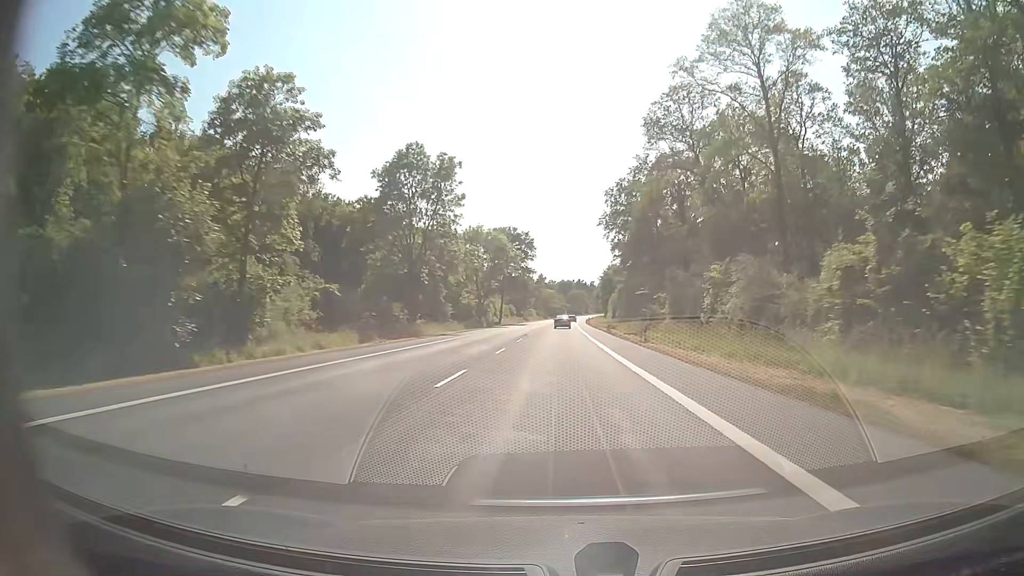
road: secondary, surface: asphalt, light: Day
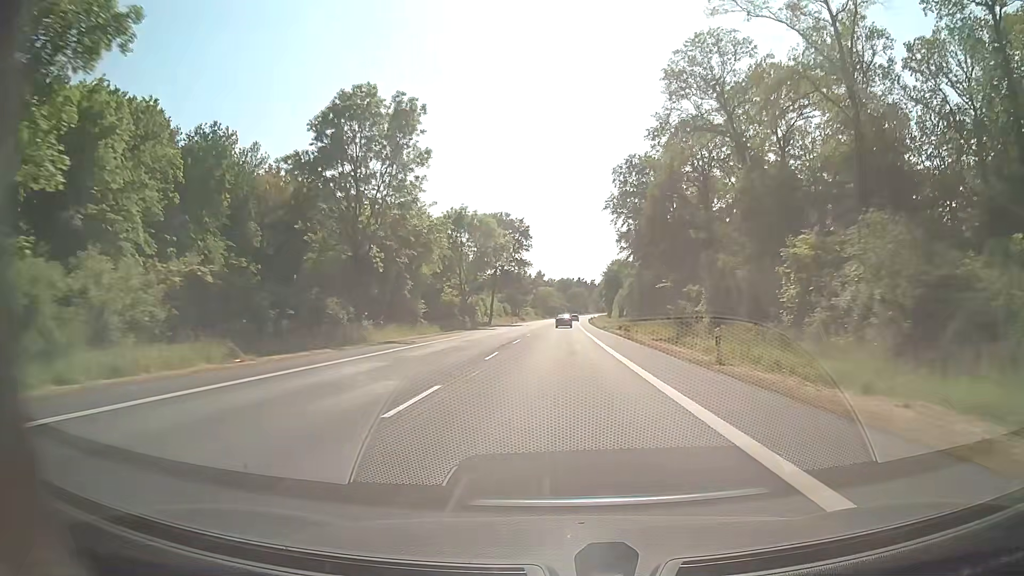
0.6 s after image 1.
(0.0, +15.8) m; 0°
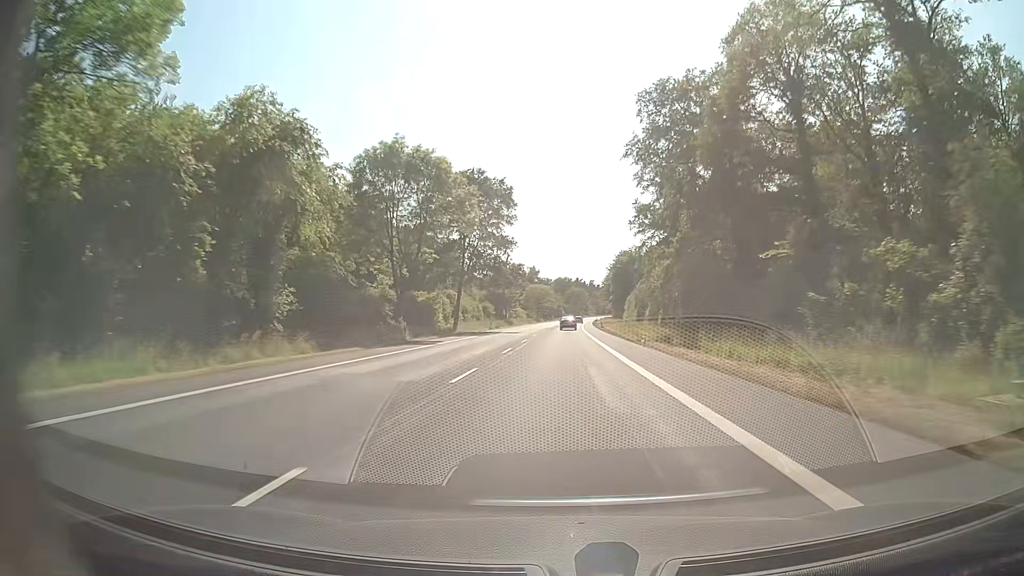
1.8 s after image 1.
(+0.1, +31.6) m; 0°
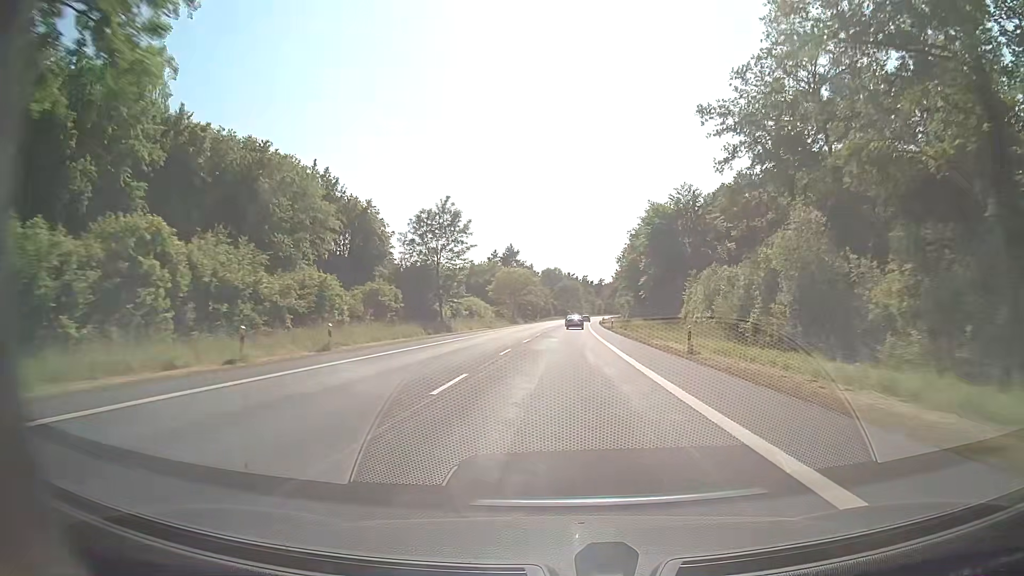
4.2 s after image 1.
(+0.5, +63.1) m; +1°
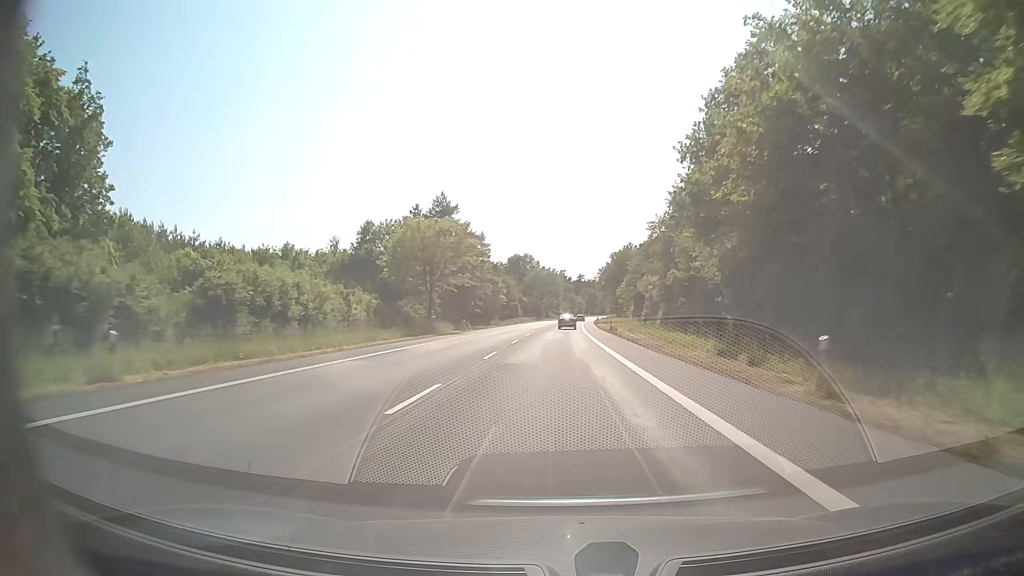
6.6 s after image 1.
(+1.0, +63.1) m; +2°
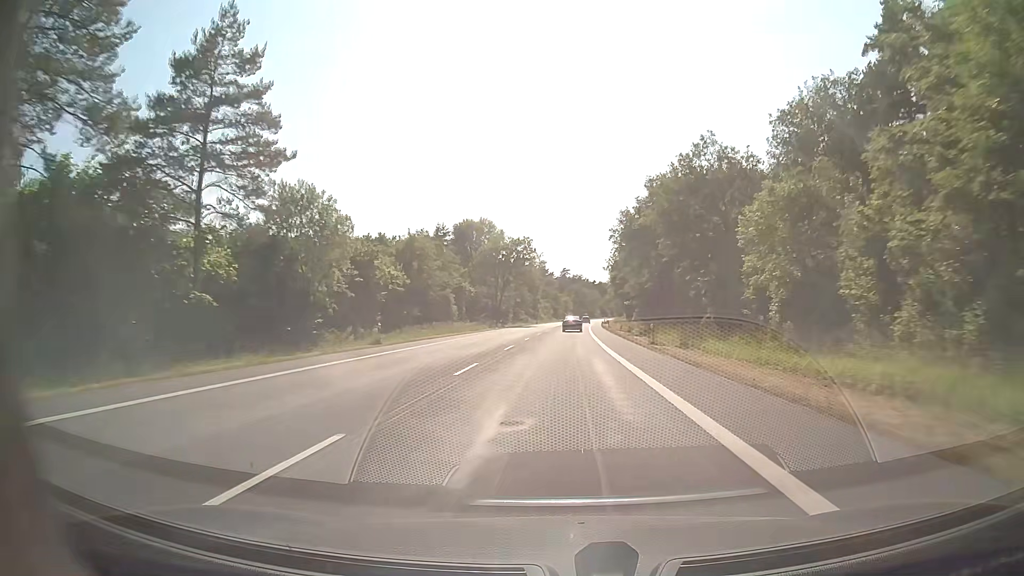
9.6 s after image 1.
(+1.1, +78.9) m; +2°
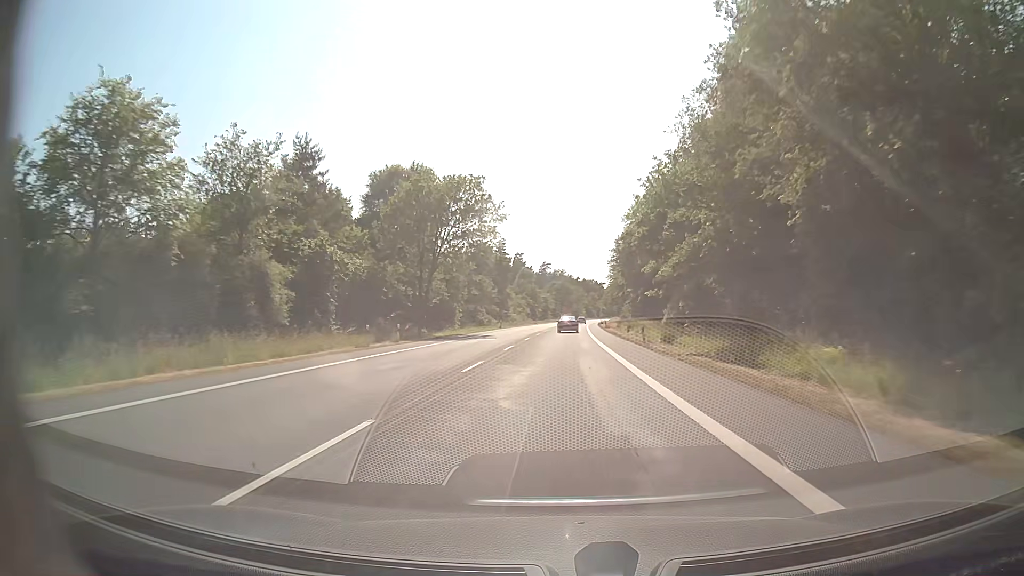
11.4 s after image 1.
(+0.6, +47.4) m; +1°
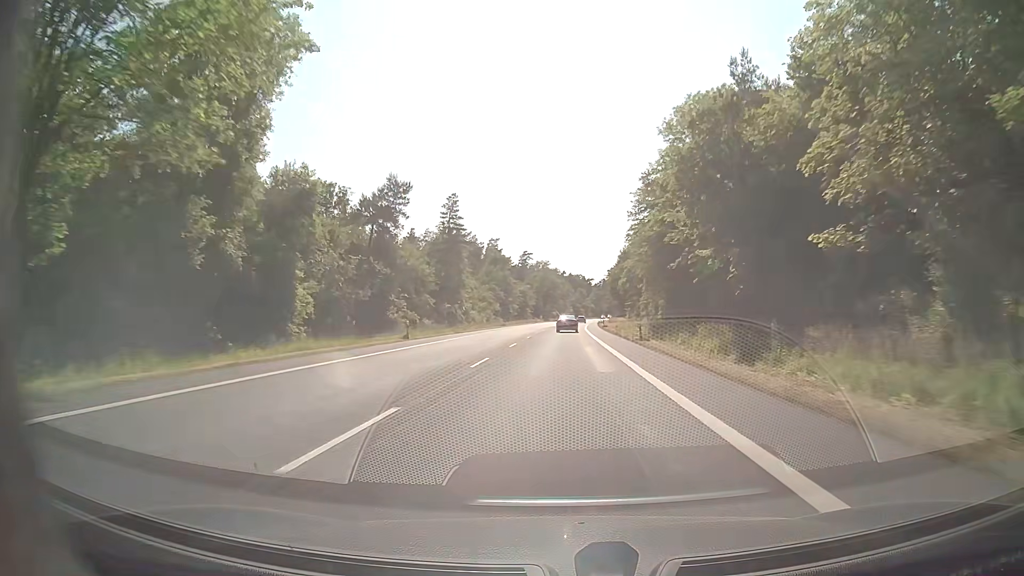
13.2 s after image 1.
(+0.6, +47.3) m; +1°
(0, +10) (0, +20) (0, +30) (+1, +40) (+1, +50) (+1, +60) (+1, +70) (+2, +80) (+2, +90) (+3, +100) m
